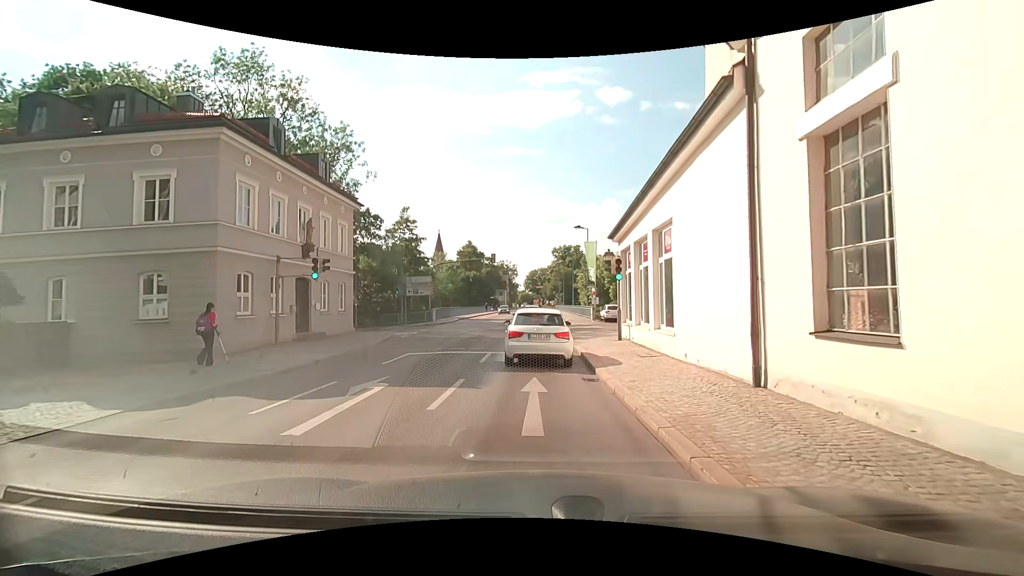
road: residential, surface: asphalt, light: Day
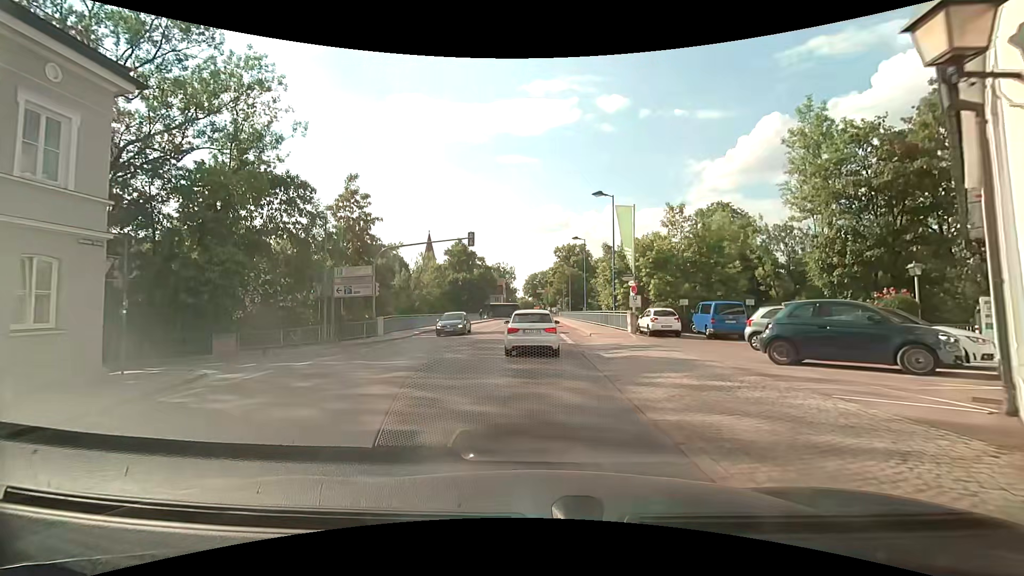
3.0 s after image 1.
(0.0, +17.6) m; +1°
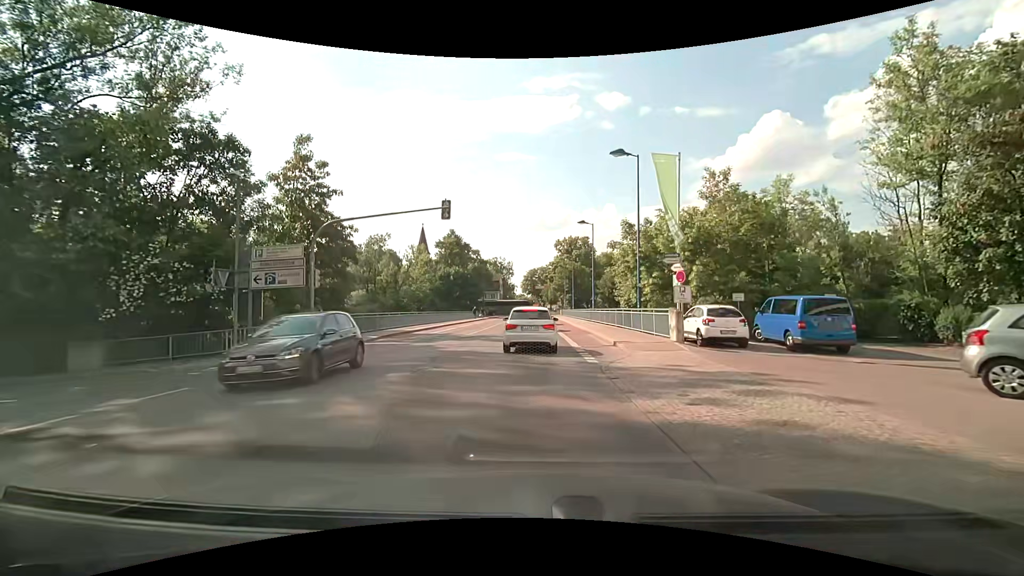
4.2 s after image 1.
(-0.1, +8.8) m; 0°
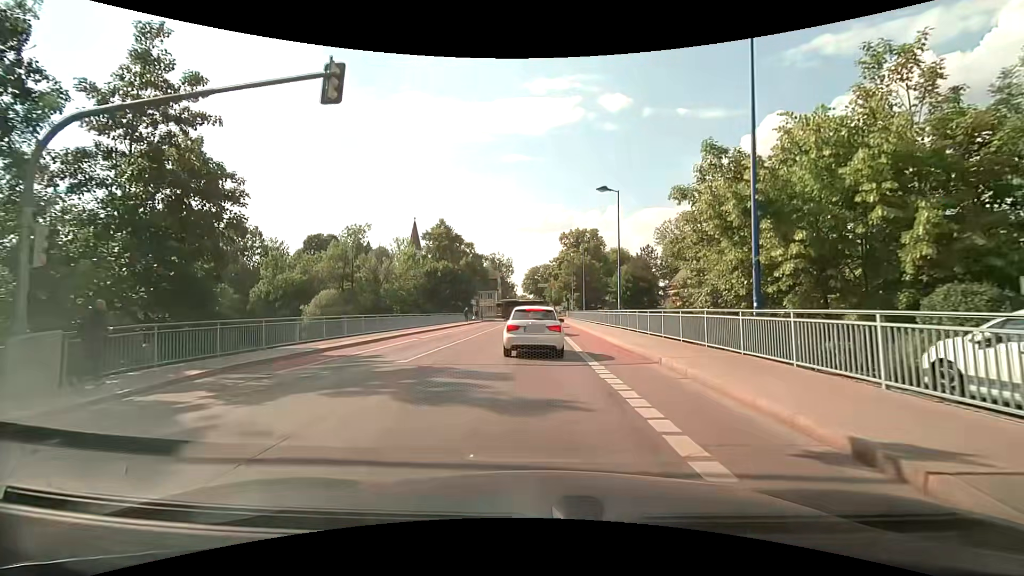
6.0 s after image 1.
(-0.1, +13.5) m; 0°
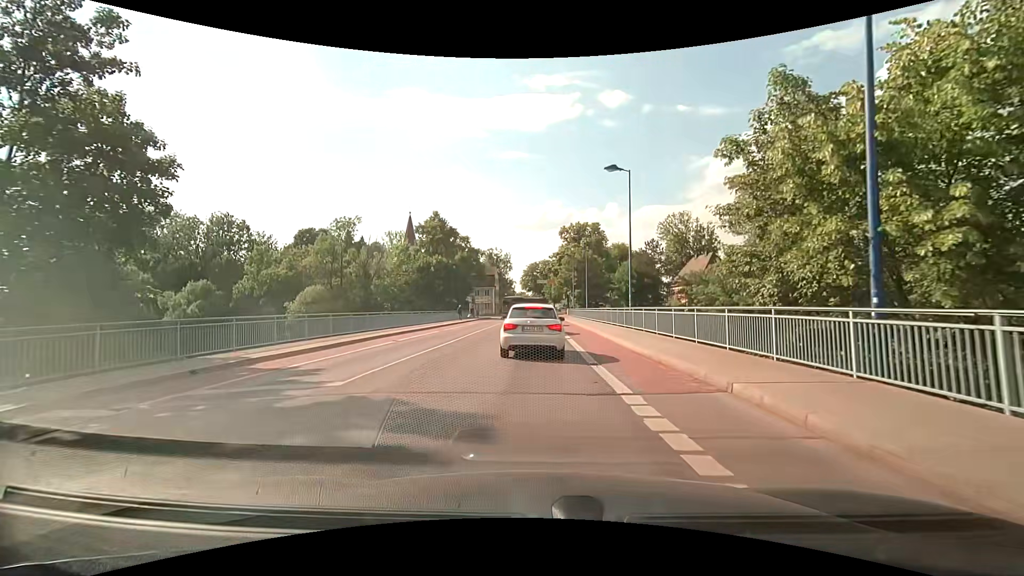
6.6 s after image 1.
(0.0, +4.3) m; 0°
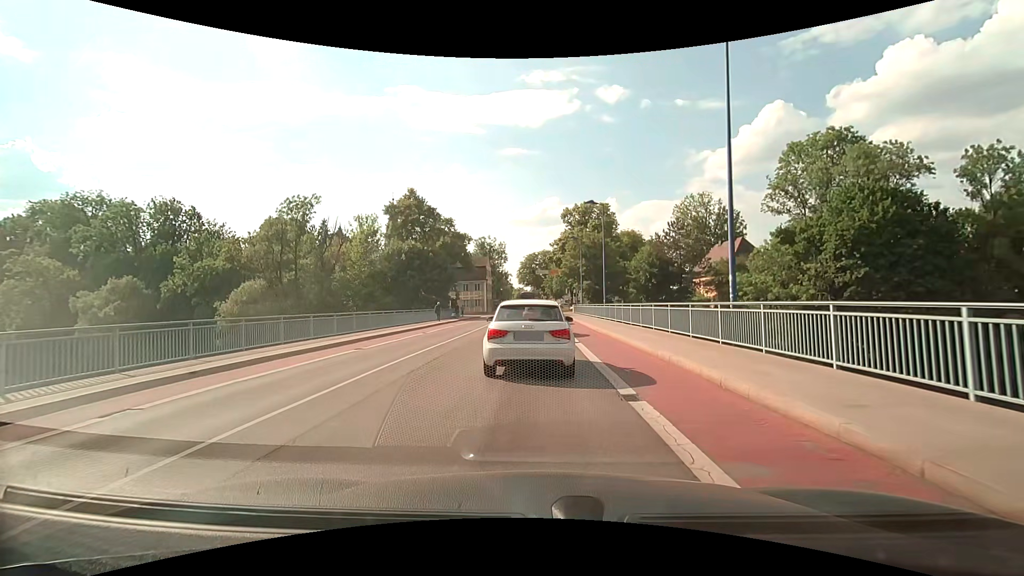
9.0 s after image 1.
(0.0, +14.9) m; 0°
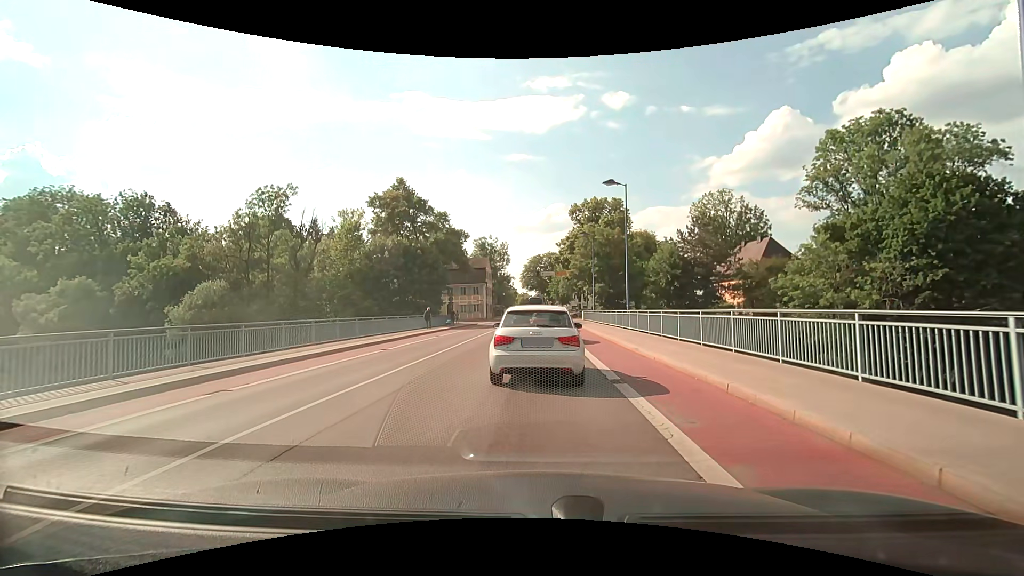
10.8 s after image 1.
(0.0, +8.1) m; -1°
